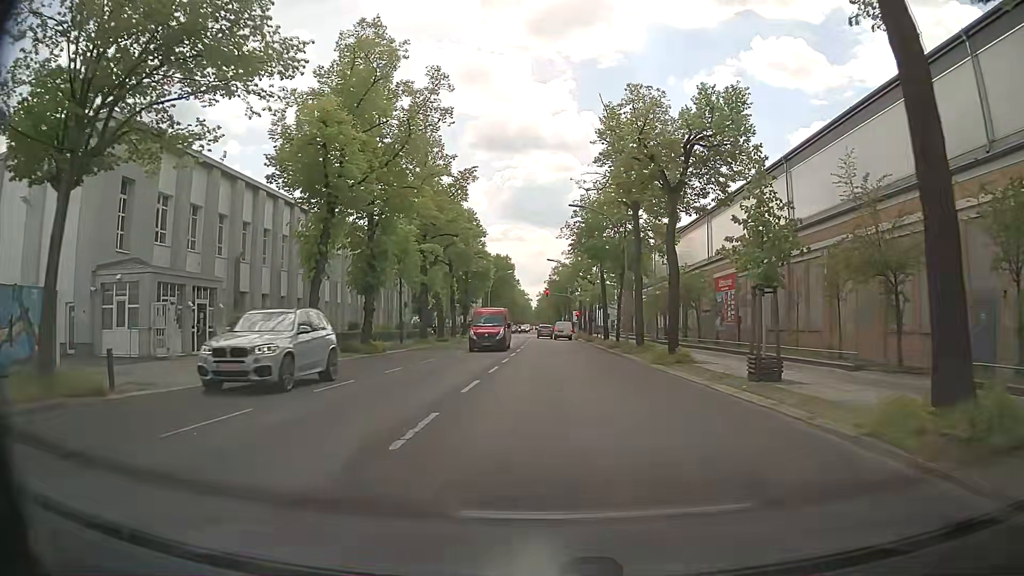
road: tertiary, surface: asphalt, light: Day
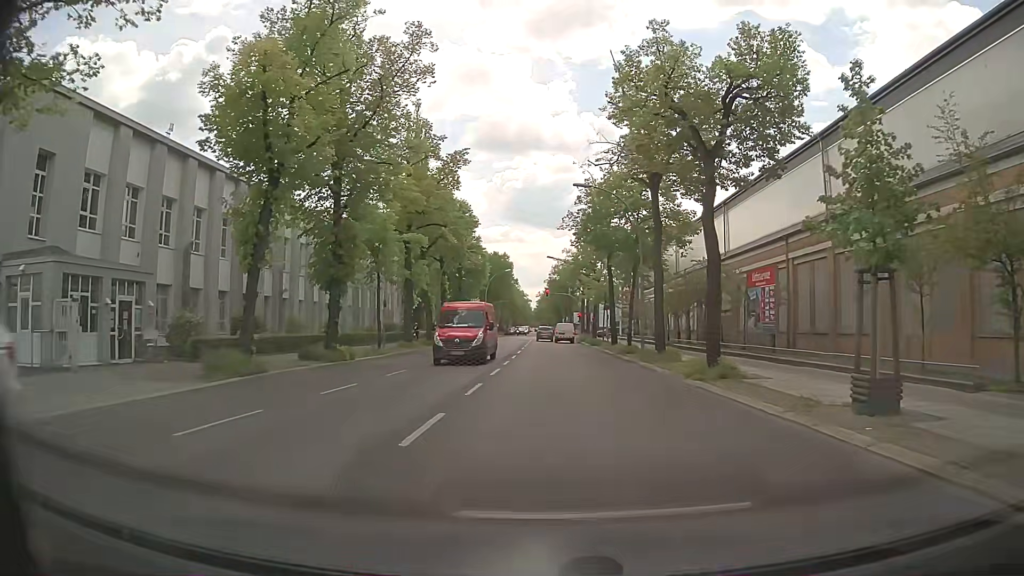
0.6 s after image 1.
(0.0, +5.6) m; 0°
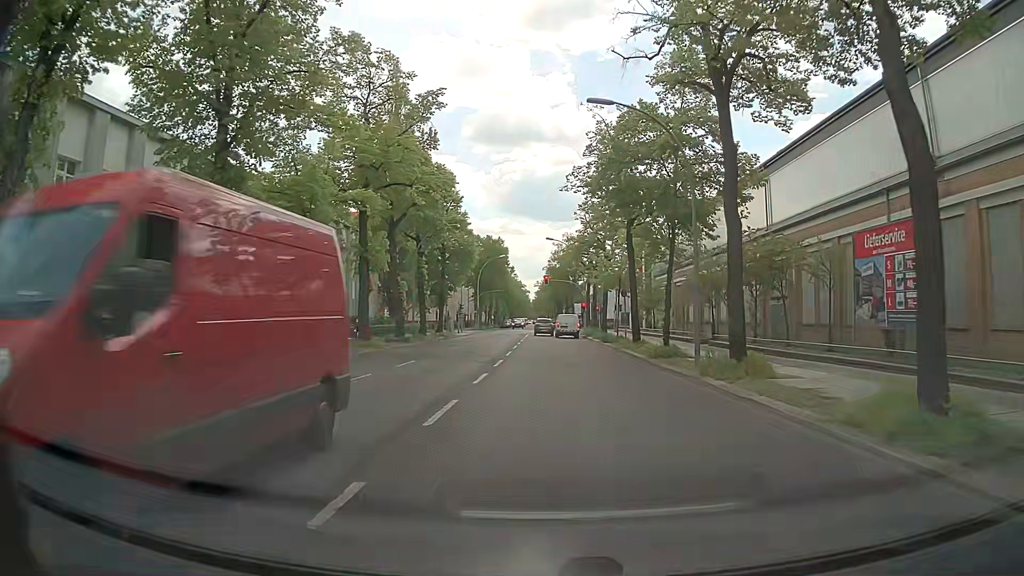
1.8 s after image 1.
(0.0, +10.7) m; 0°
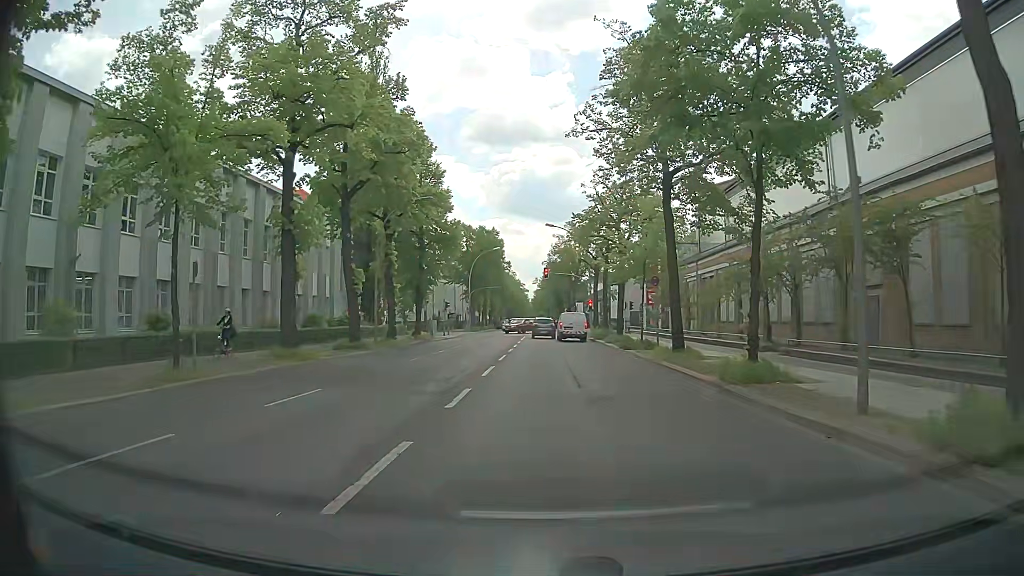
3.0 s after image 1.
(0.0, +10.1) m; 0°
(0, +10) (0, +20) (0, +30) (-1, +40) (-1, +50) (-1, +60) (-1, +70) (0, +80) (0, +90) (0, +100) m
